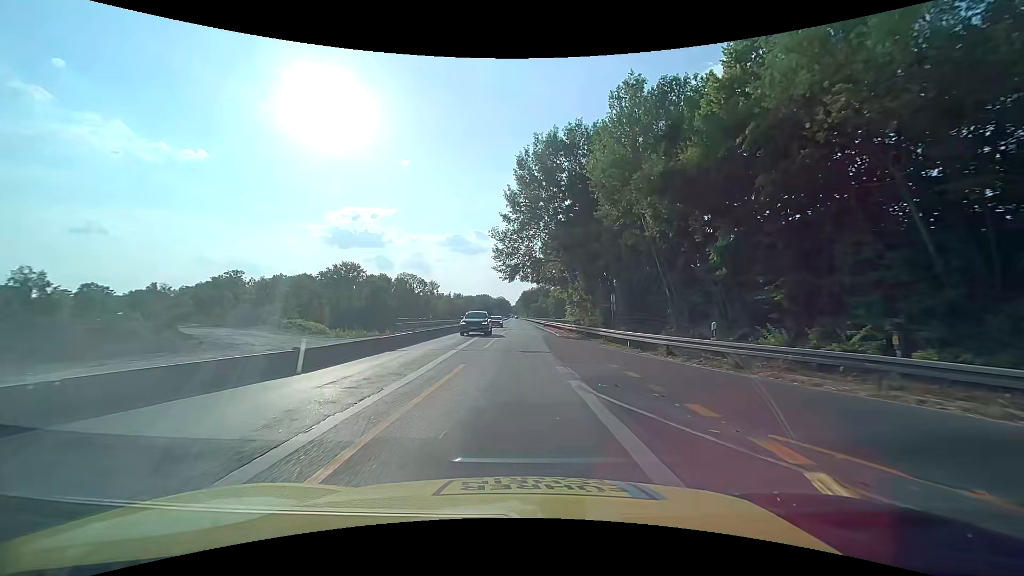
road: trunk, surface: asphalt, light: Day
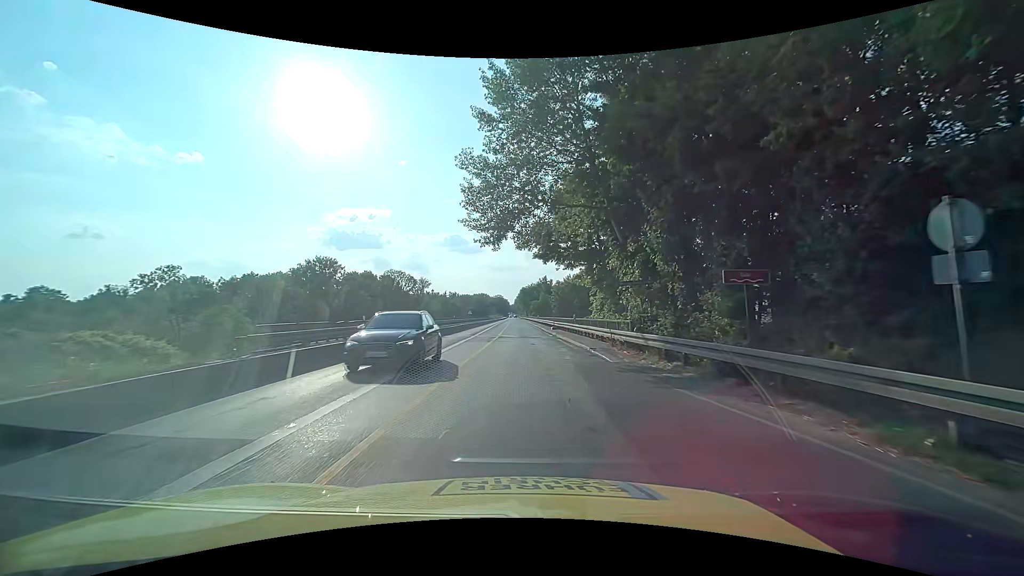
(+0.1, +21.5) m; +1°
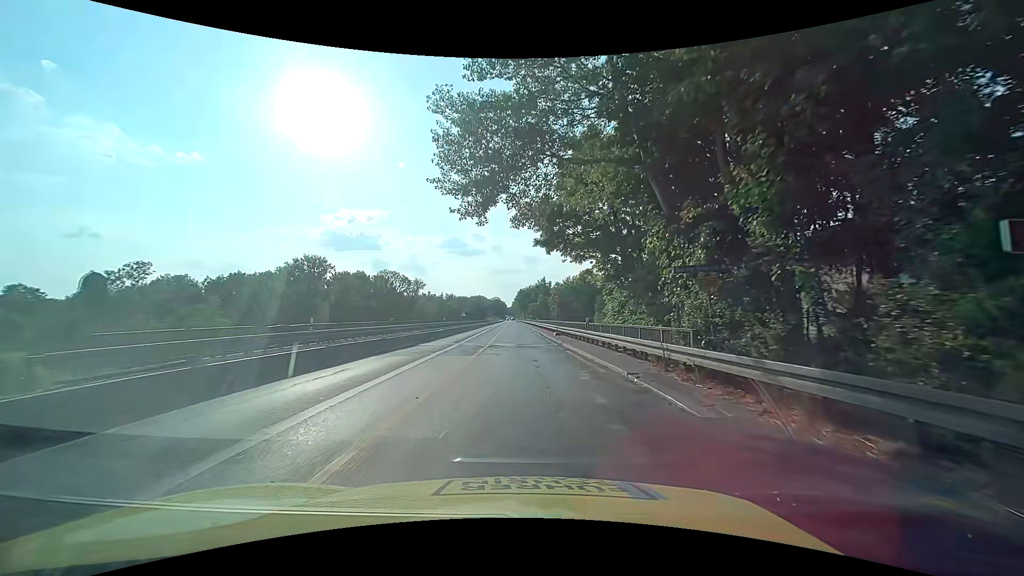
(0.0, +7.1) m; -1°
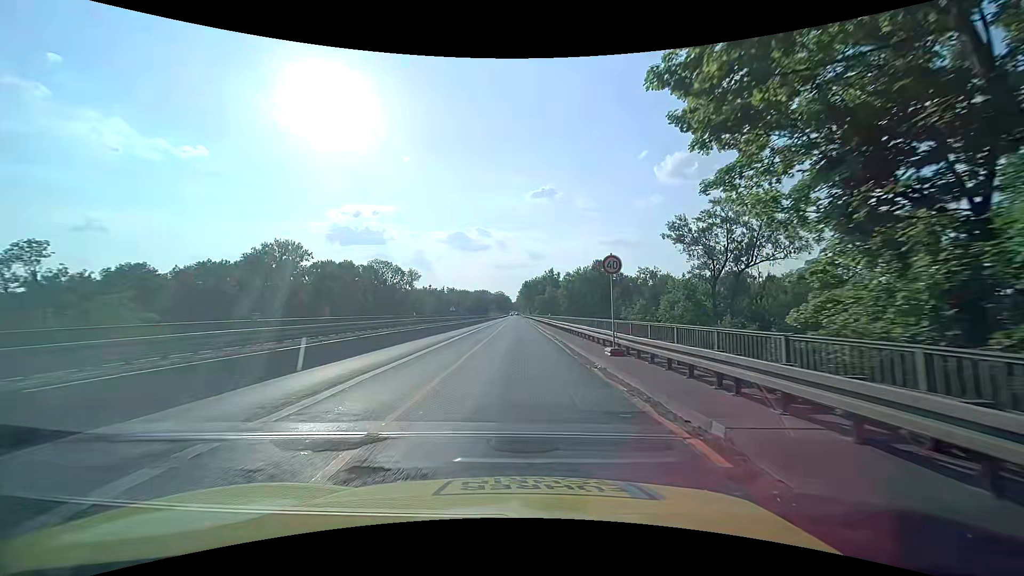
(+0.2, +21.4) m; 0°
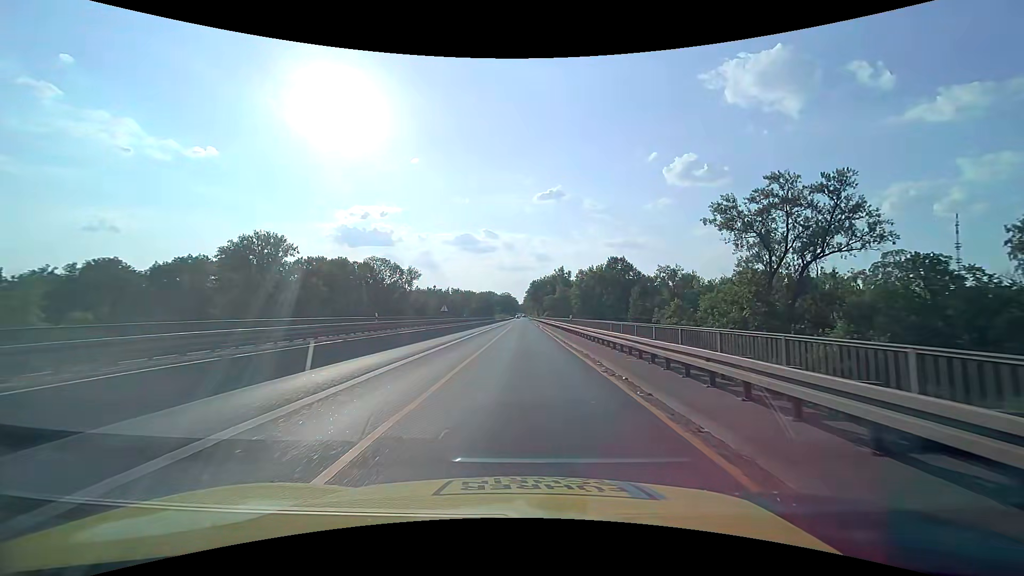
(-0.2, +14.4) m; -1°
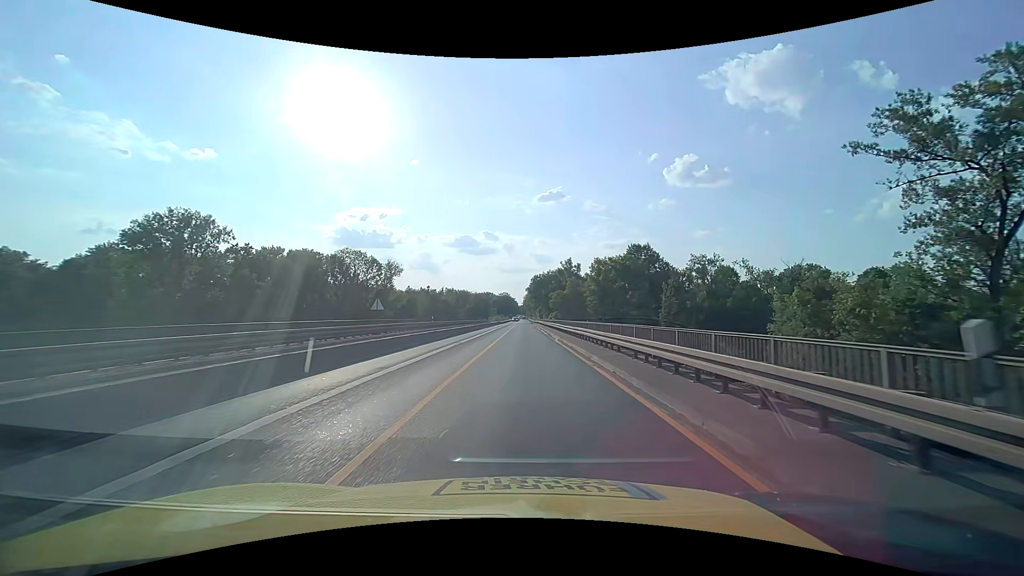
(-0.1, +28.6) m; 0°
